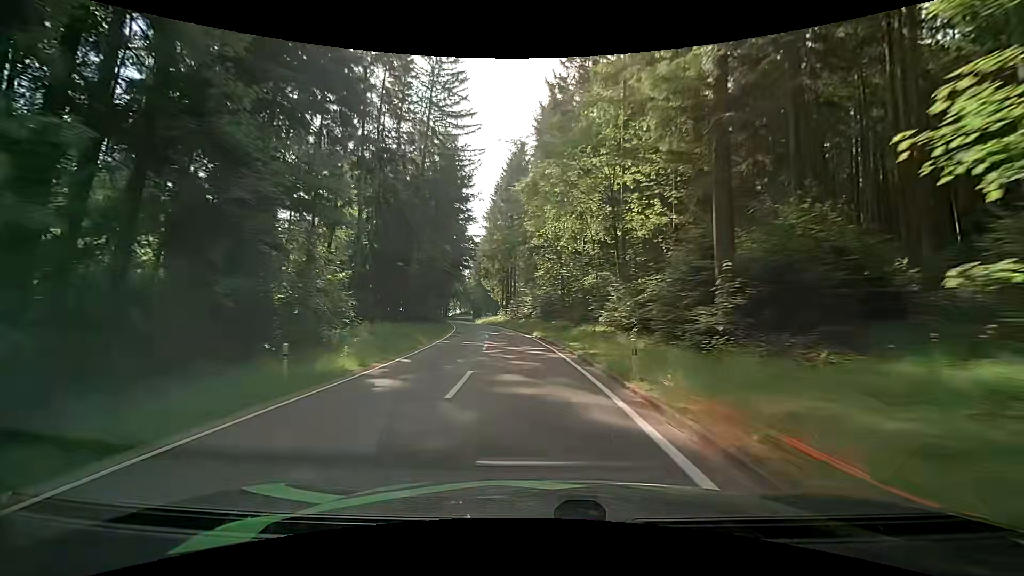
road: tertiary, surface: asphalt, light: Day
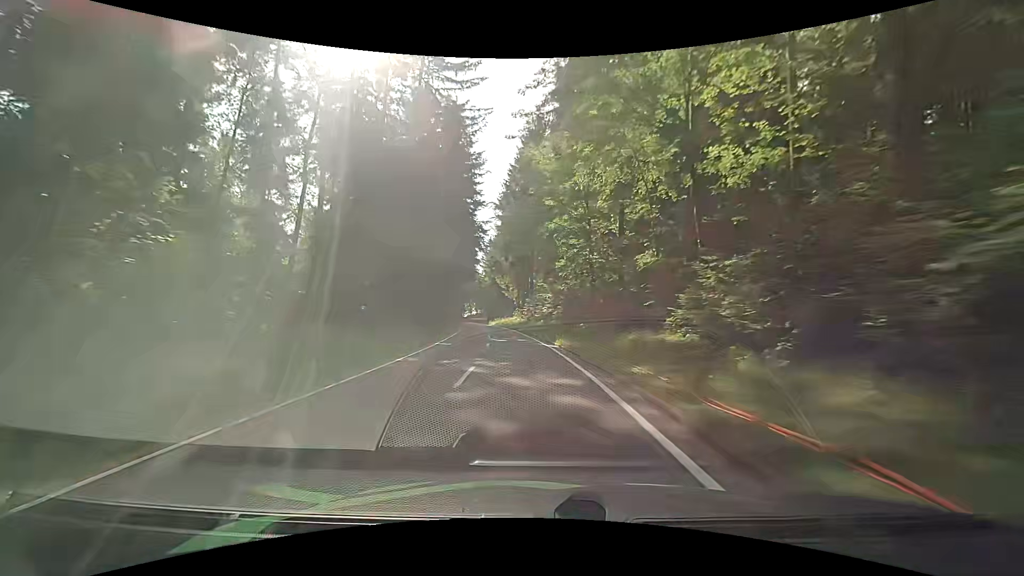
(-0.1, +10.8) m; -2°
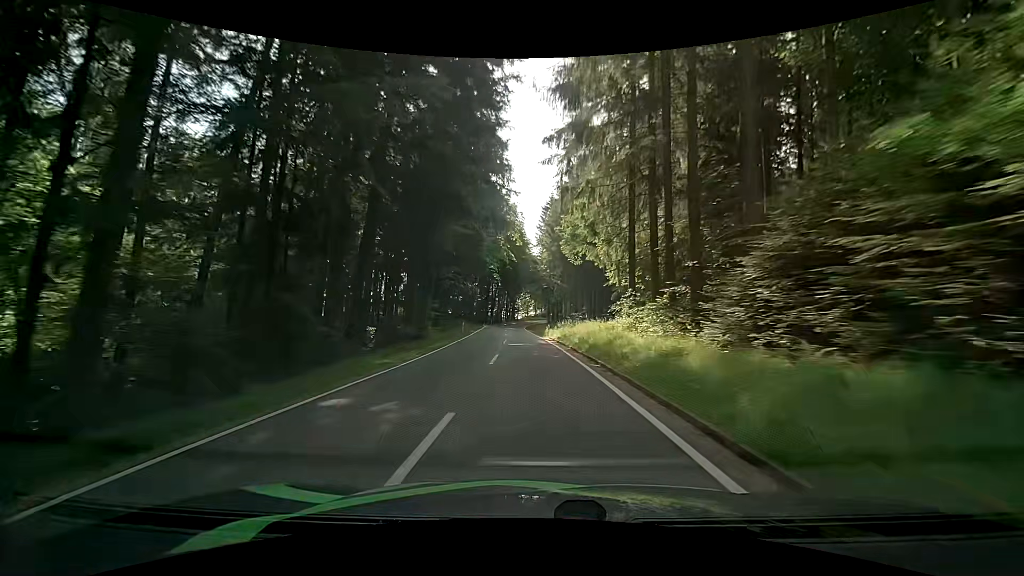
(-5.5, +53.5) m; -10°
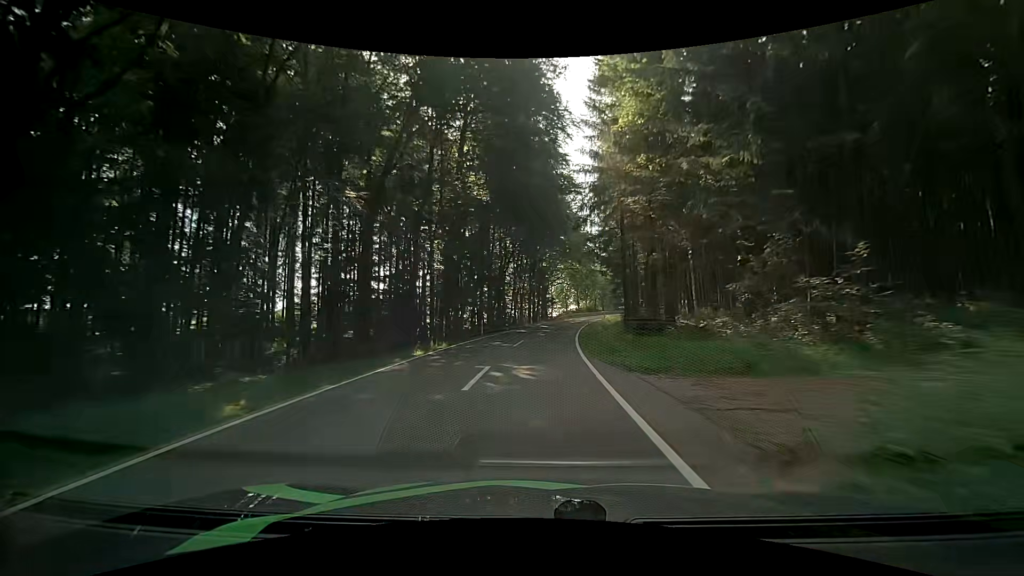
(-1.6, +53.4) m; -4°
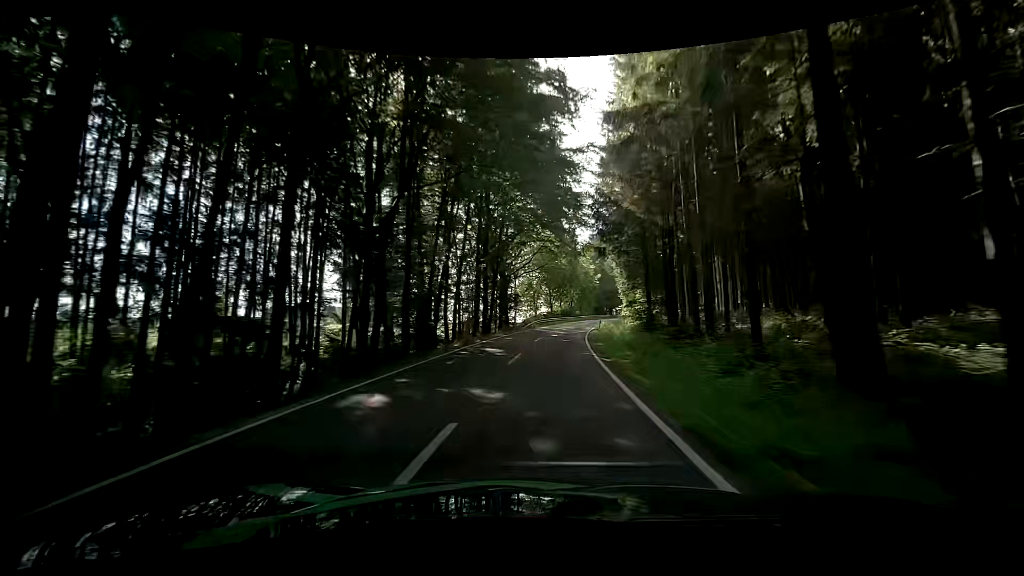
(+0.6, +30.4) m; +3°
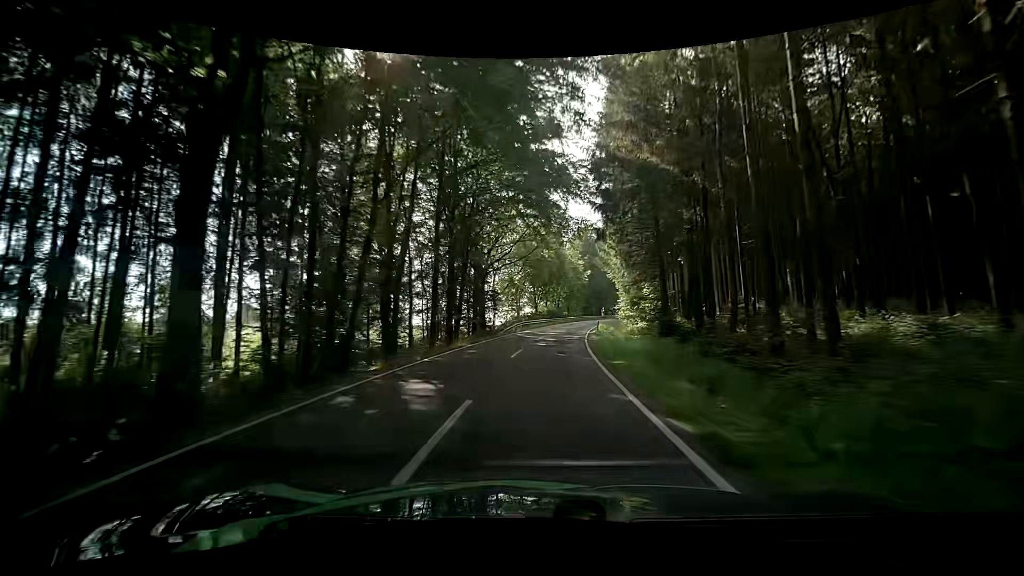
(-0.1, +10.2) m; +1°
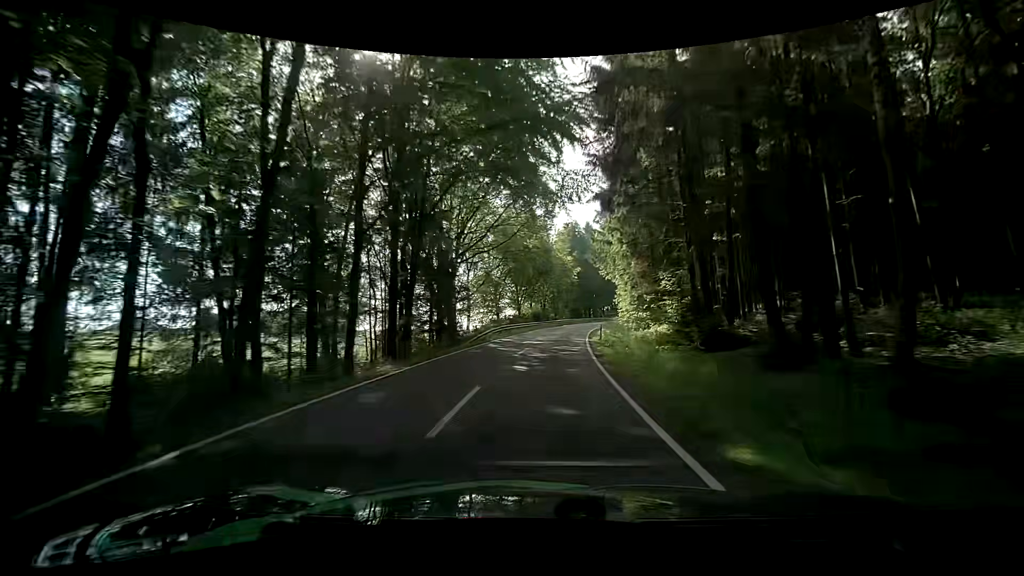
(+0.2, +10.2) m; +2°
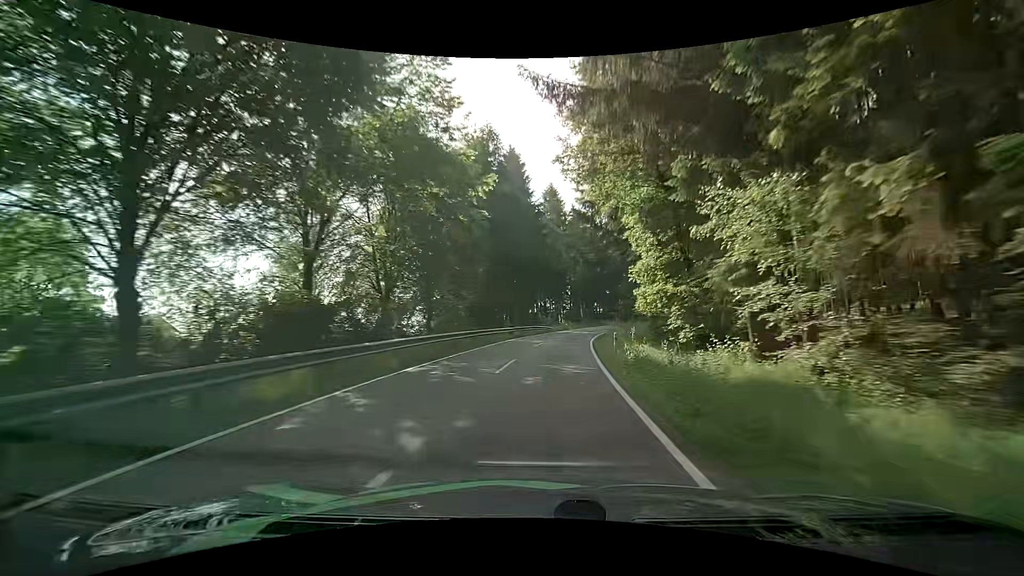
(+4.1, +52.6) m; +10°
(0, +10) (+1, +20) (+2, +30) (+3, +40) (+5, +50) (+8, +59) (+11, +69) (+15, +78) (+19, +87) (+23, +96) m
